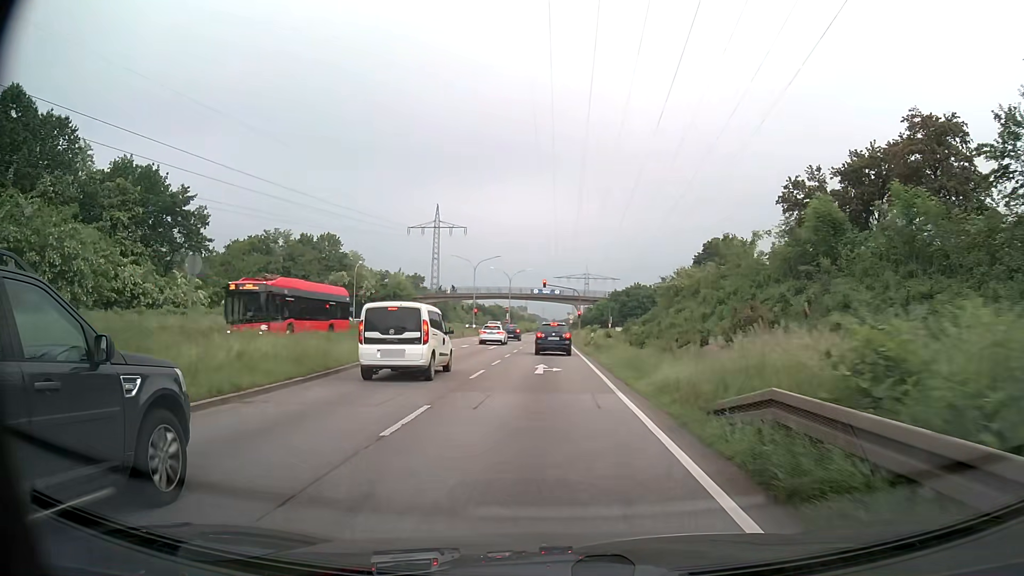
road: primary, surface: asphalt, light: Day
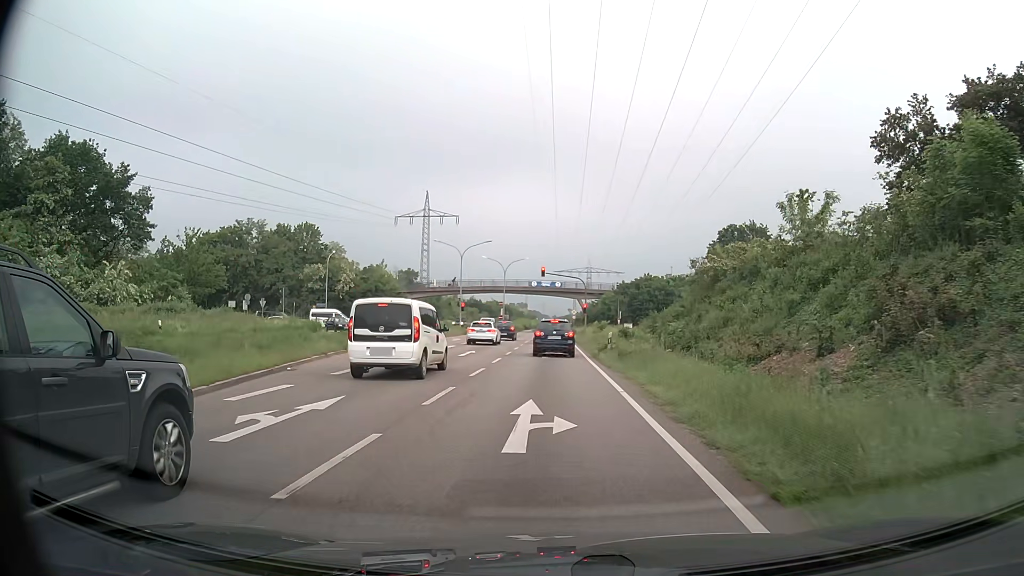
(0.0, +12.0) m; 0°
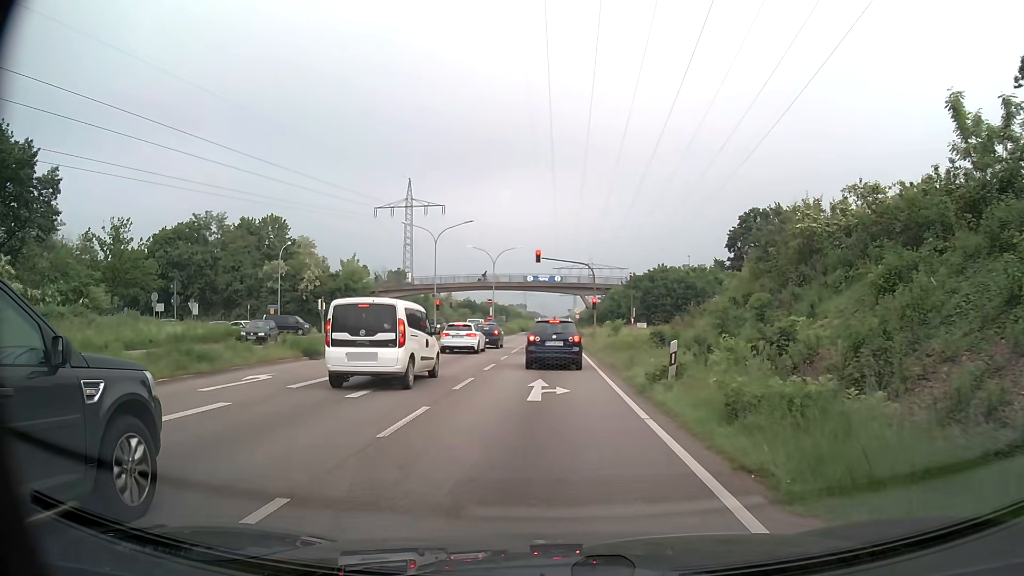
(0.0, +14.5) m; 0°
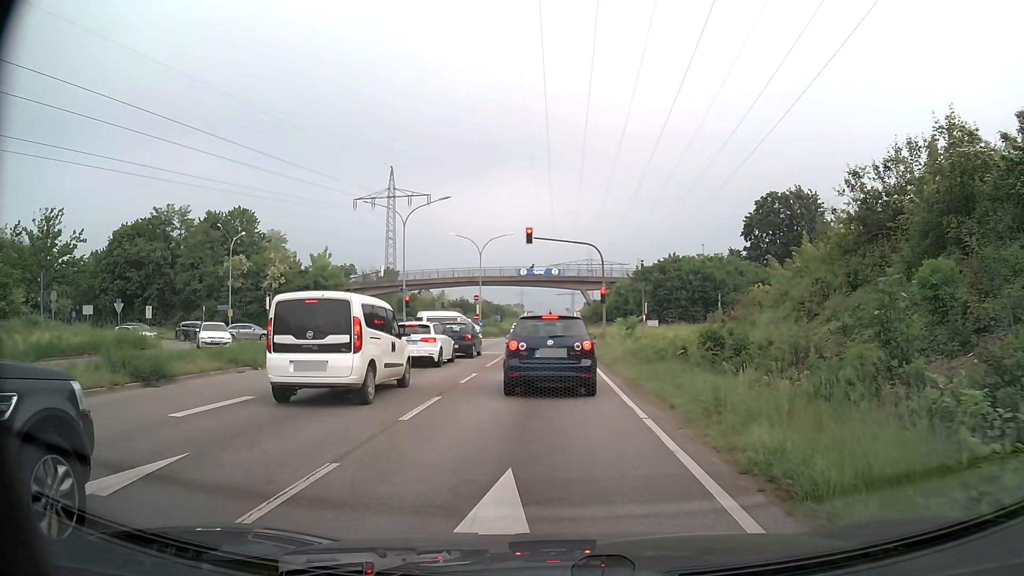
(0.0, +10.4) m; +1°
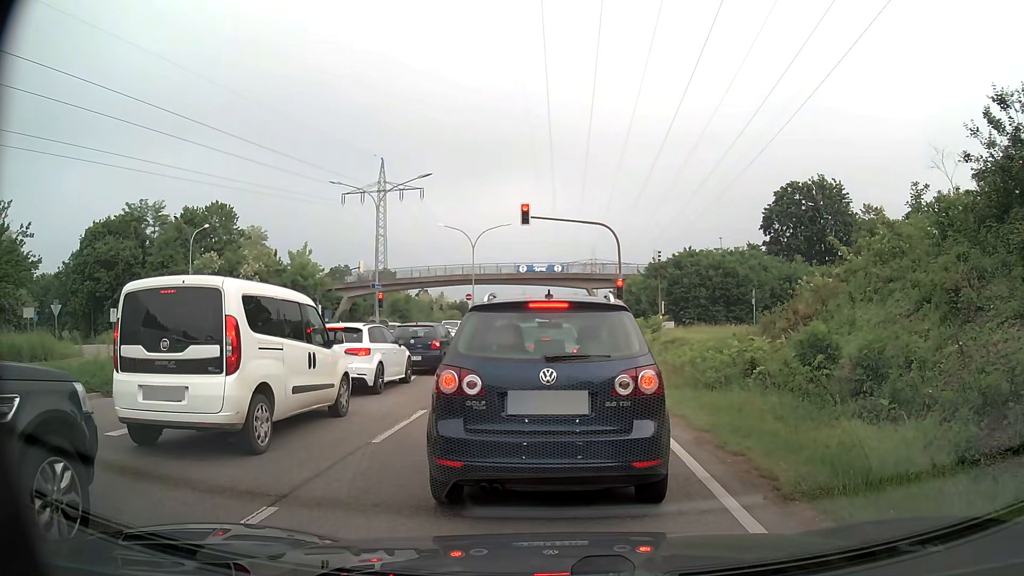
(-0.1, +7.2) m; +1°
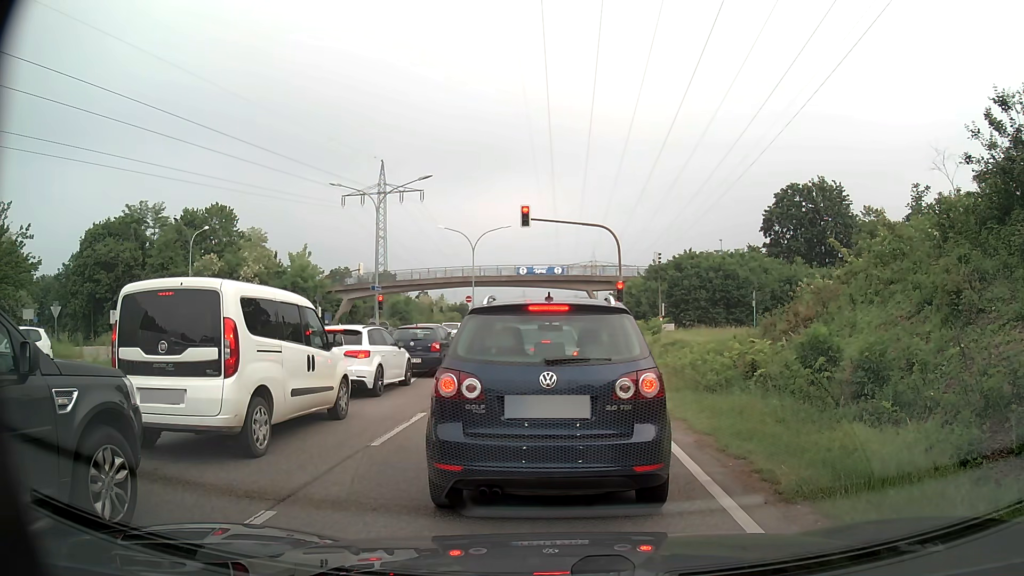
(0.0, +0.1) m; 0°
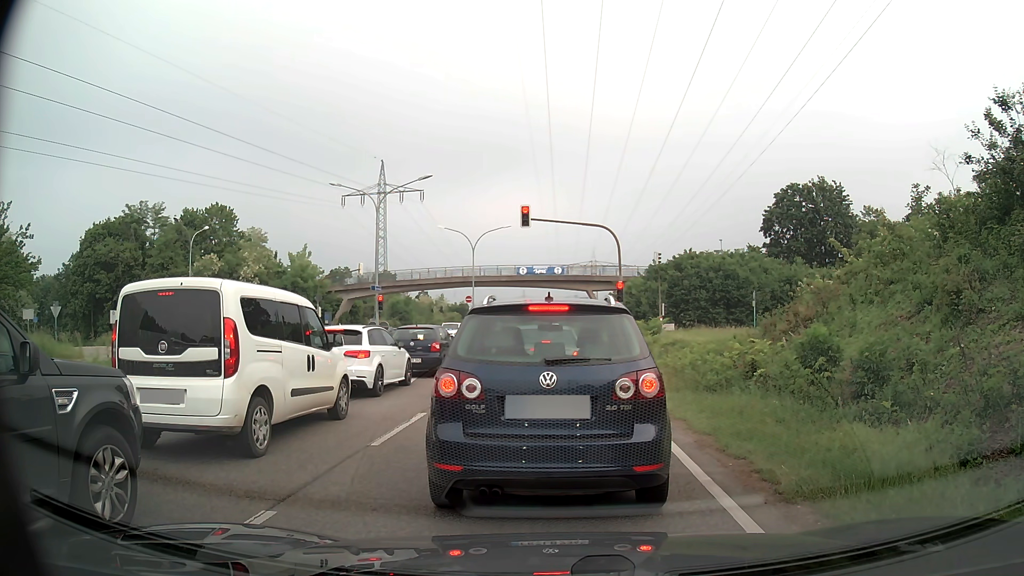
(0.0, 0.0) m; 0°
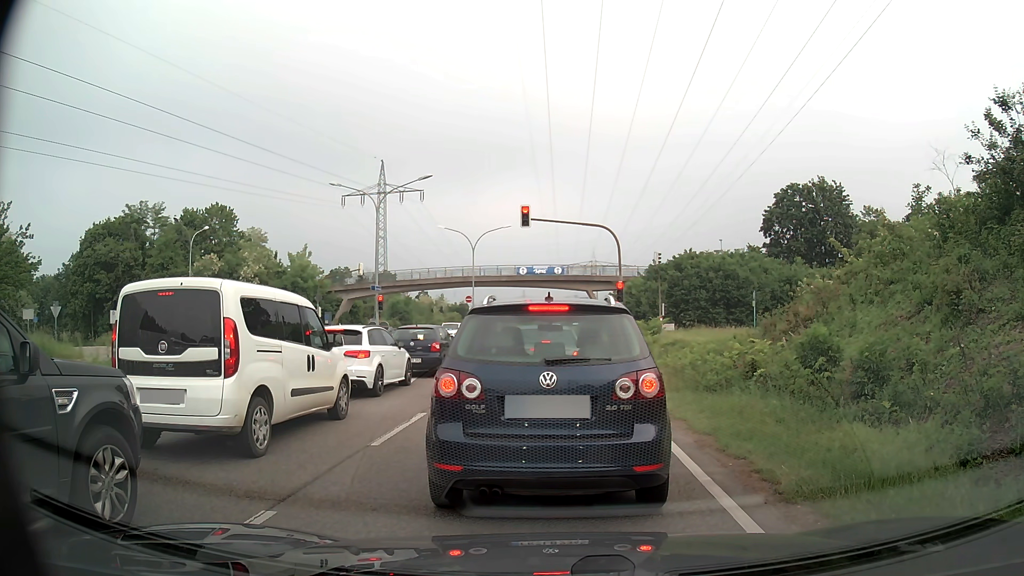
(0.0, 0.0) m; 0°
(0, +10) (-1, +20) (-1, +30) (-2, +40) (-2, +50) (-3, +60) (-3, +70) (-3, +80) (-4, +90) (-4, +100) m
